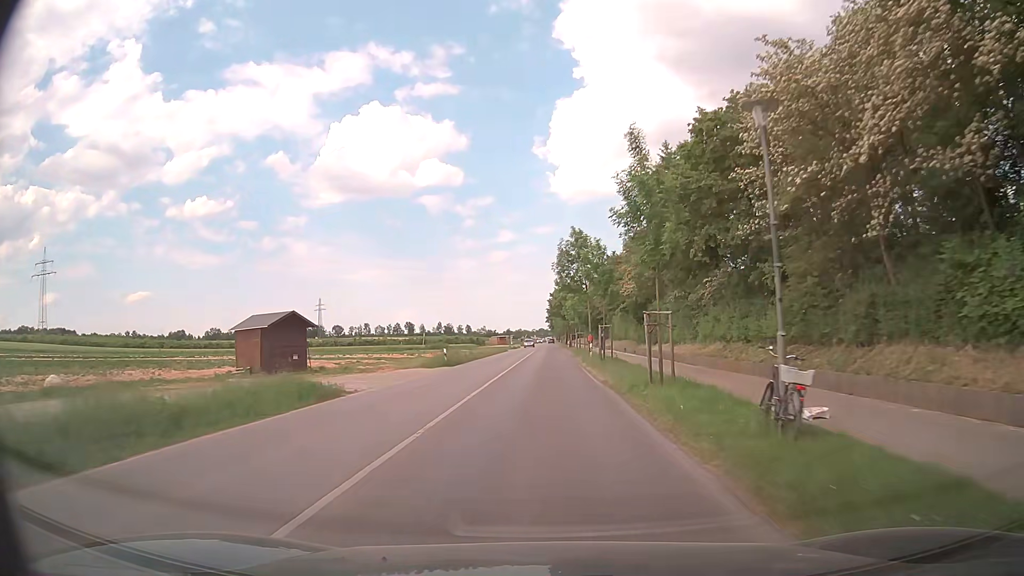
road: tertiary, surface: asphalt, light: Day
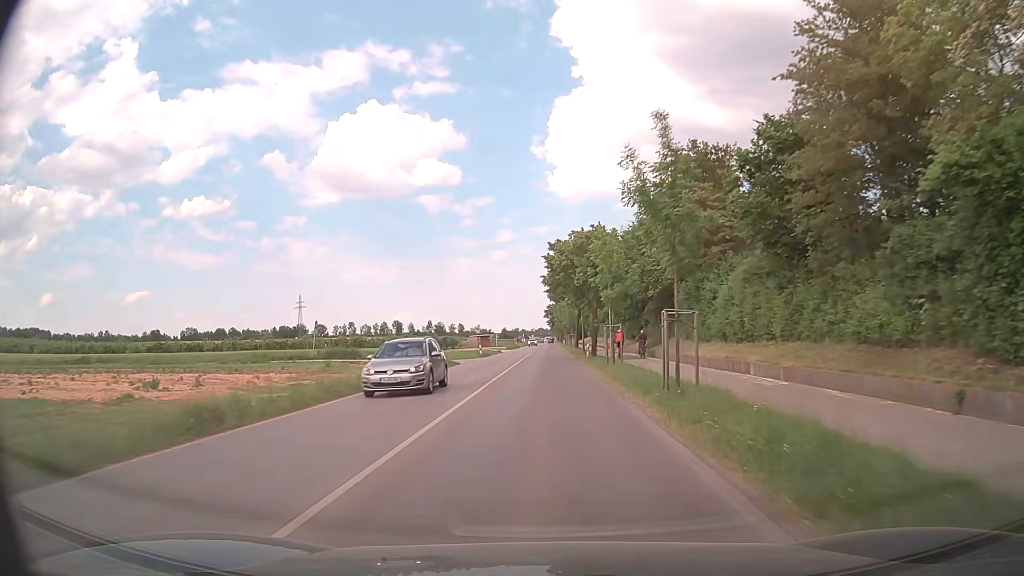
(+0.5, +47.5) m; 0°
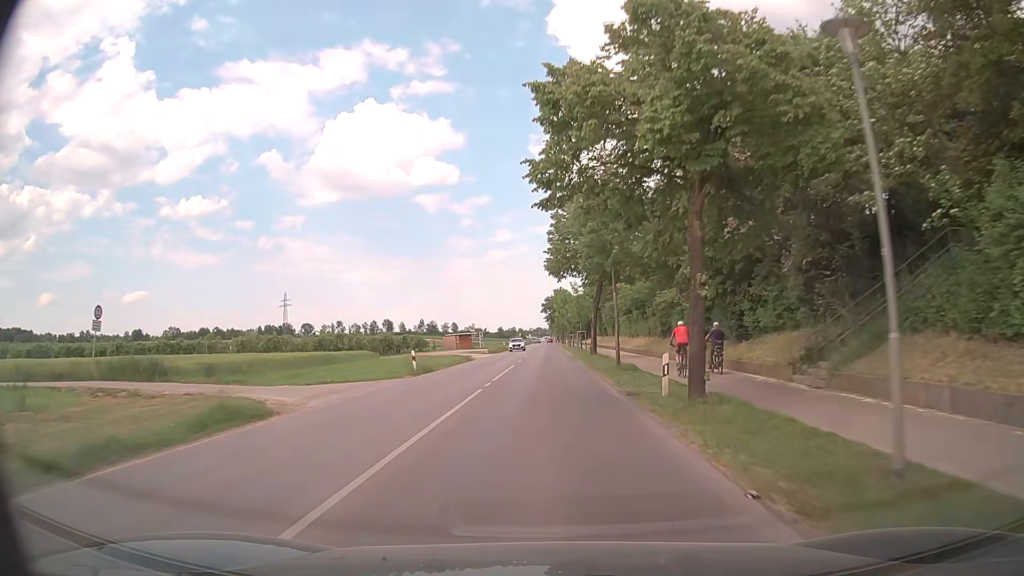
(+0.2, +28.8) m; 0°
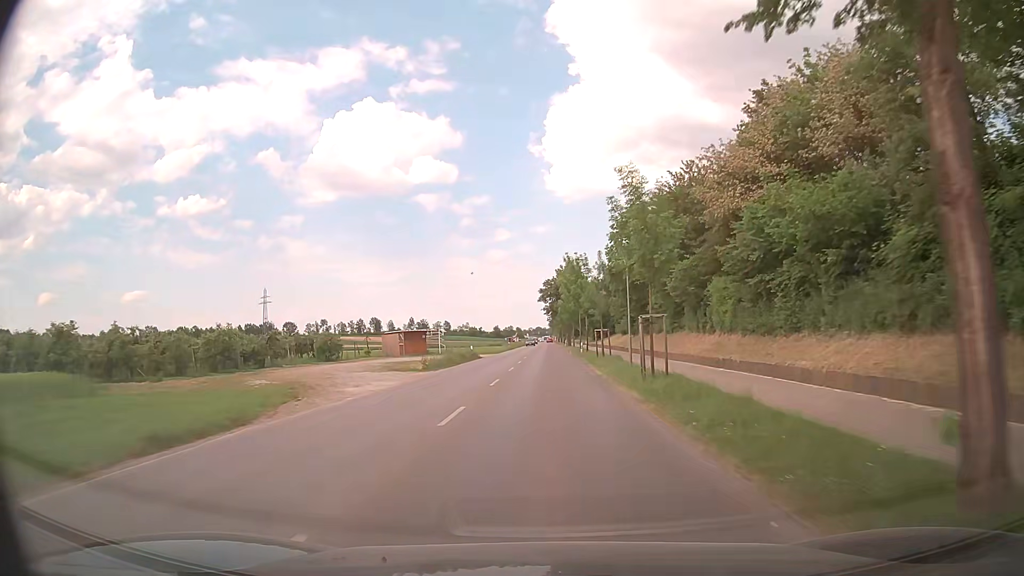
(+0.1, +38.7) m; 0°
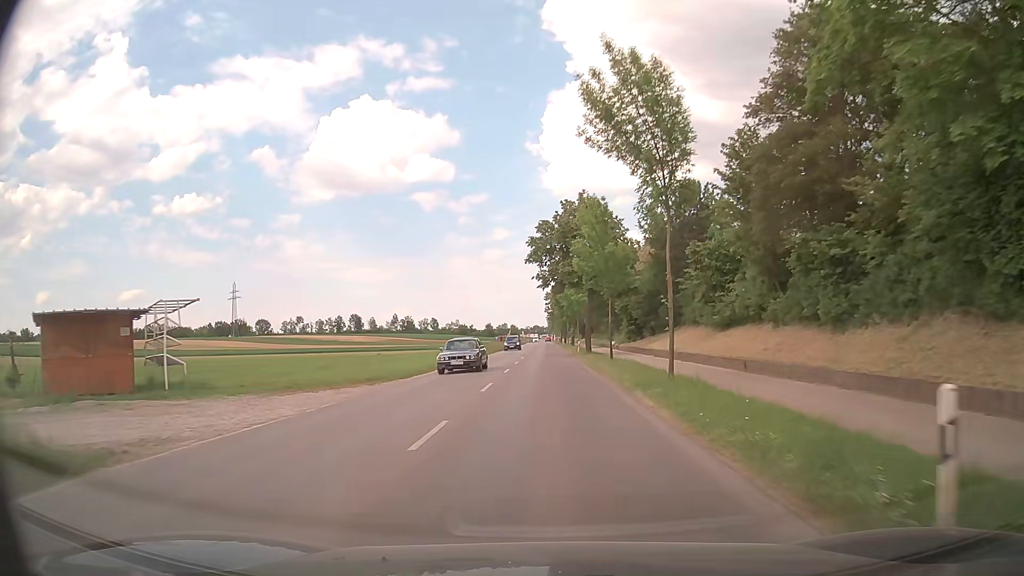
(+0.1, +47.4) m; 0°
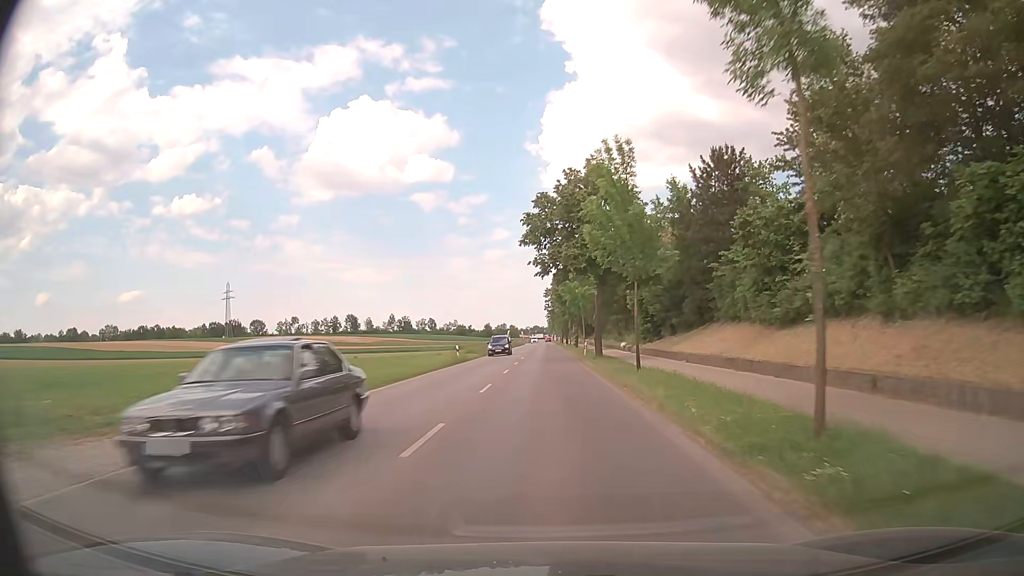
(0.0, +9.3) m; -1°
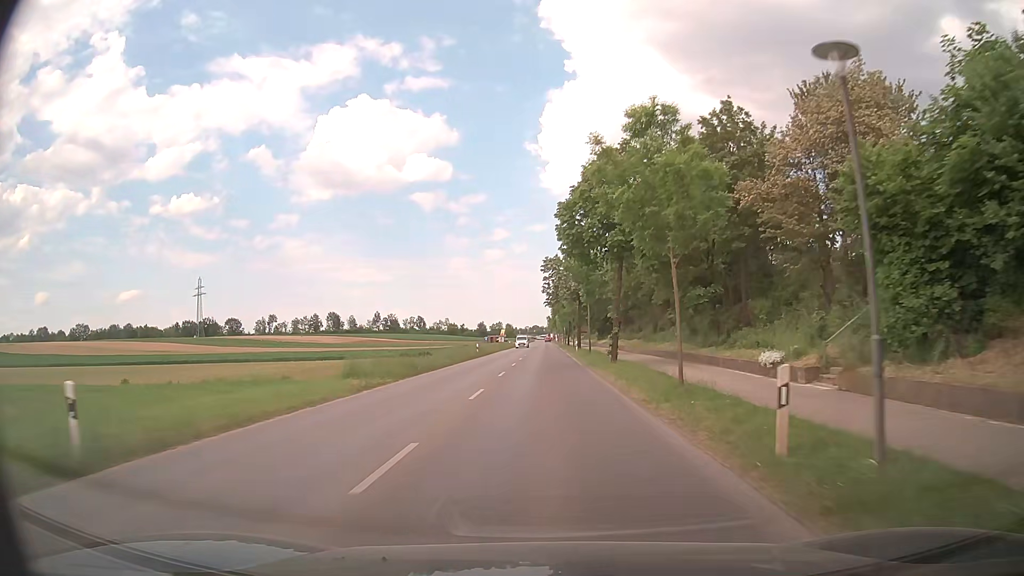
(+0.3, +38.0) m; 0°
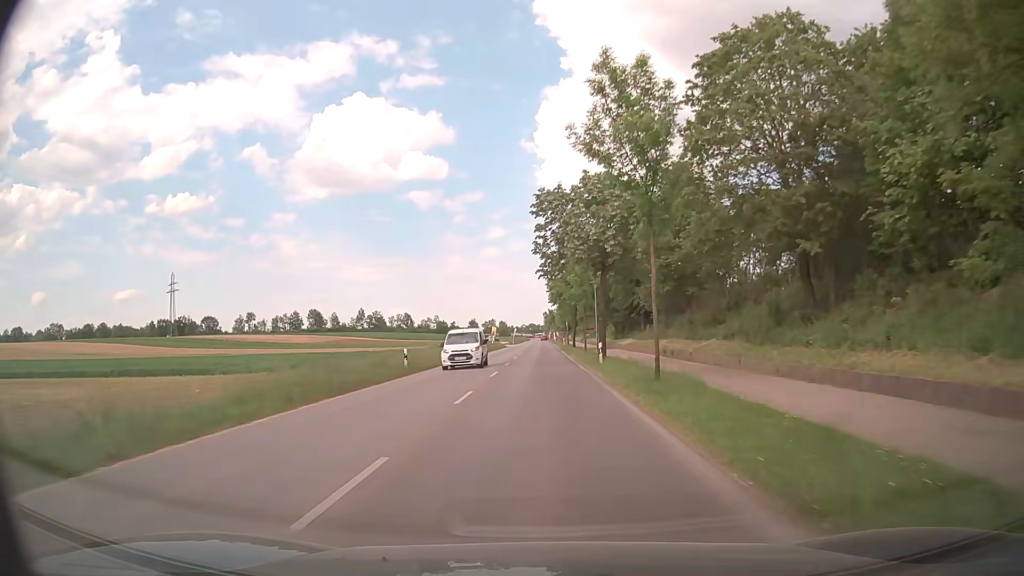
(+0.3, +28.0) m; +1°
(0, +10) (0, +20) (0, +30) (0, +40) (-1, +50) (-1, +60) (-1, +70) (-1, +80) (-1, +90) (-1, +100) m
